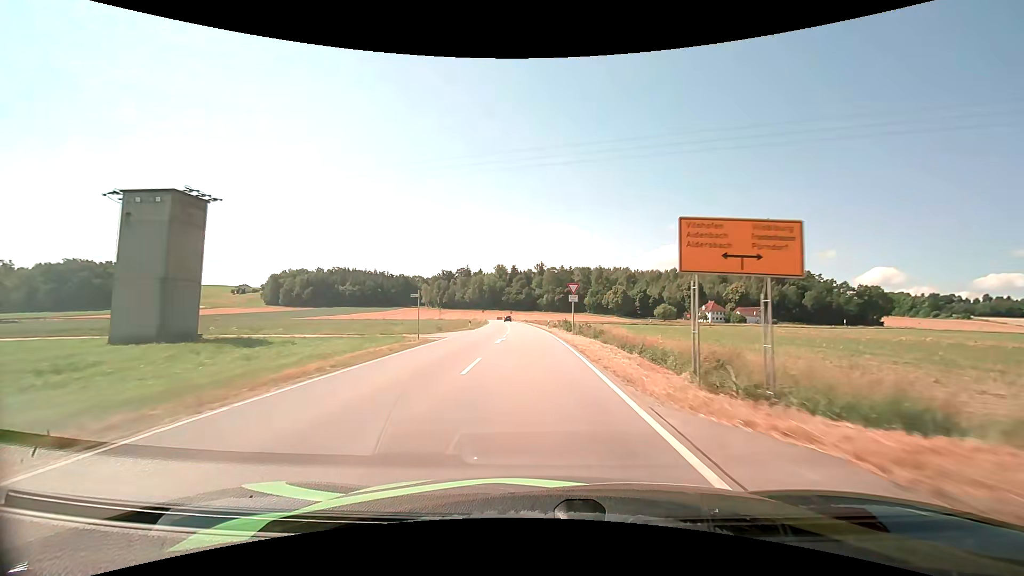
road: tertiary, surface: asphalt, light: Day
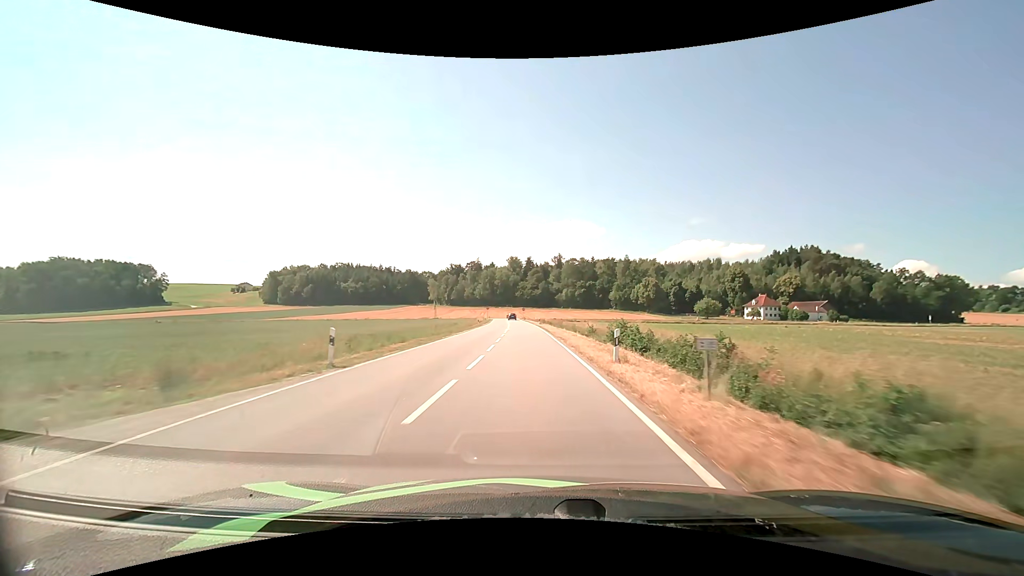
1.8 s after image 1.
(-0.5, +35.5) m; -2°
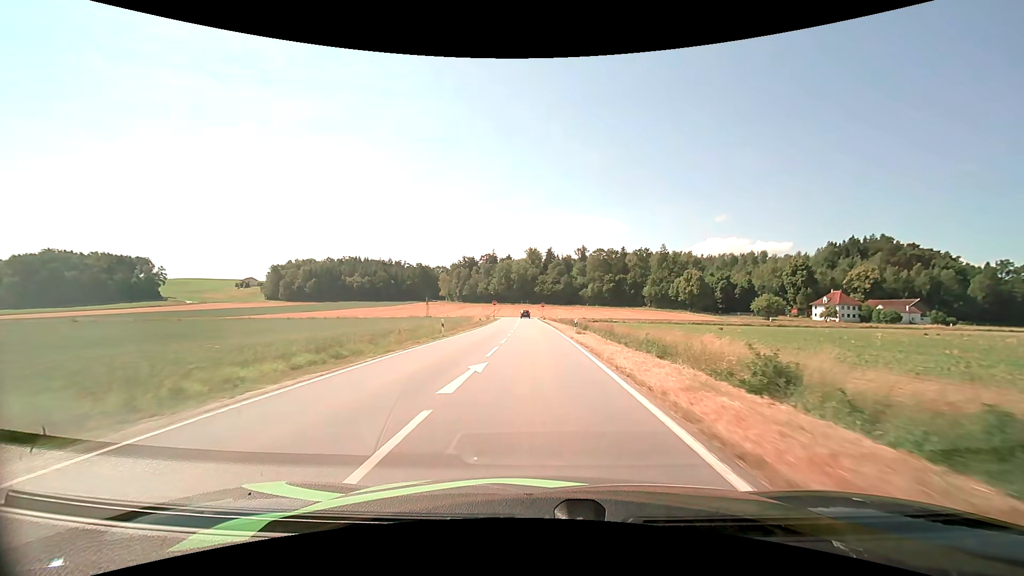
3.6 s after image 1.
(-0.8, +33.8) m; -2°
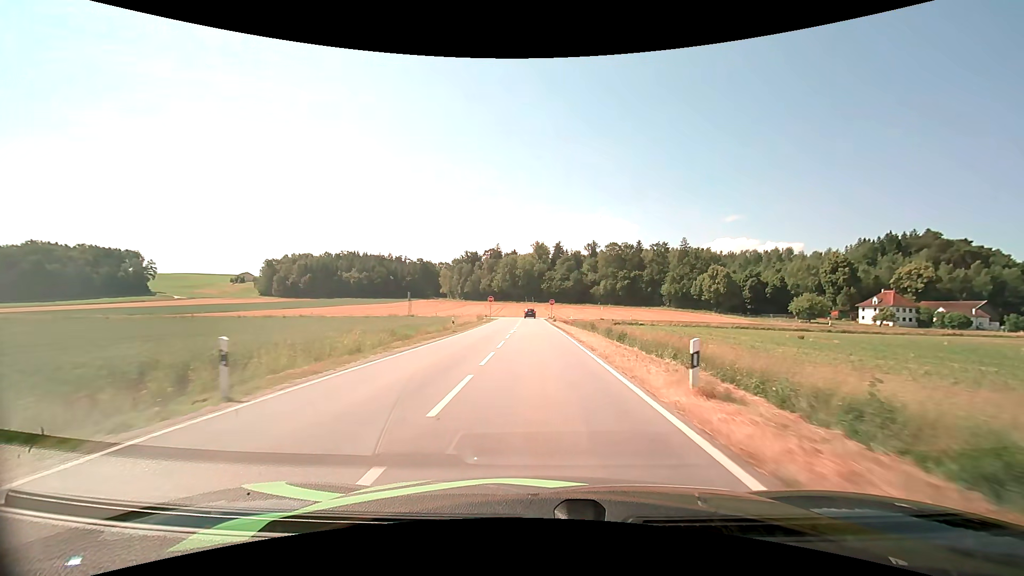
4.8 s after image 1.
(-0.1, +20.4) m; -1°
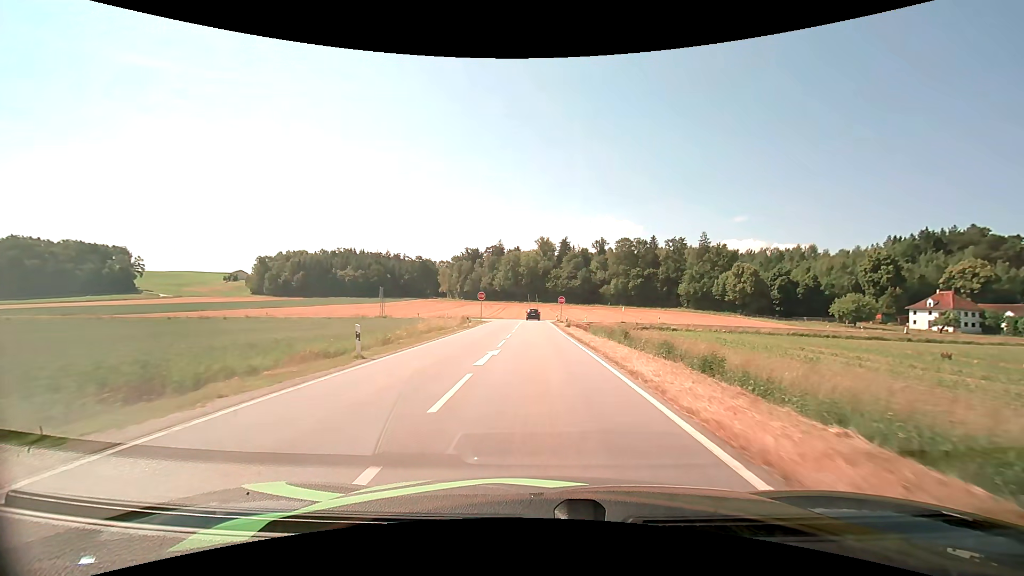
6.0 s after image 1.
(-0.1, +17.9) m; 0°
(0, +10) (0, +20) (0, +30) (0, +40) (-1, +50) (0, +60) (+2, +70) (+9, +77) (+18, +79) (+28, +81) m
